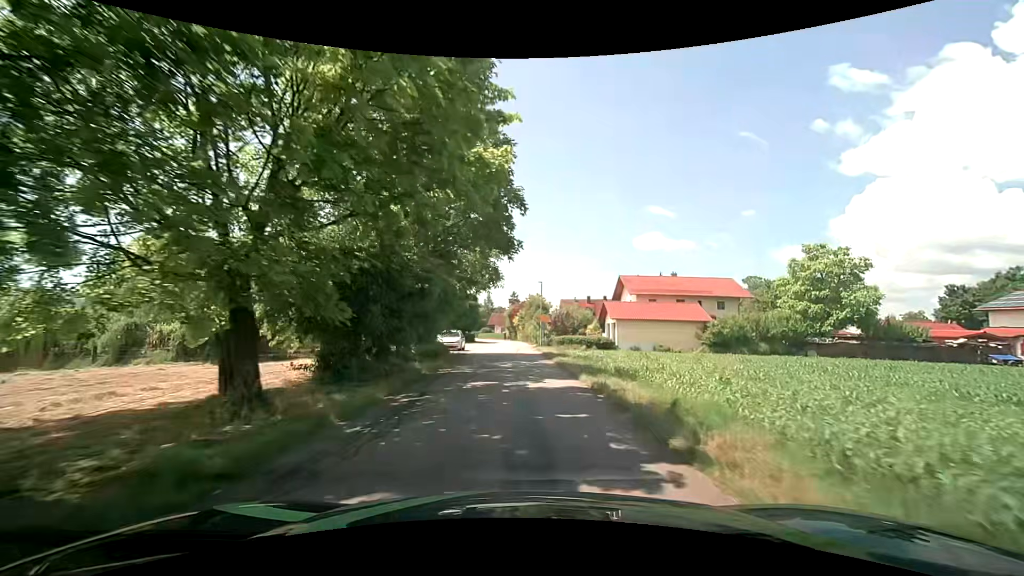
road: unclassified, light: Day
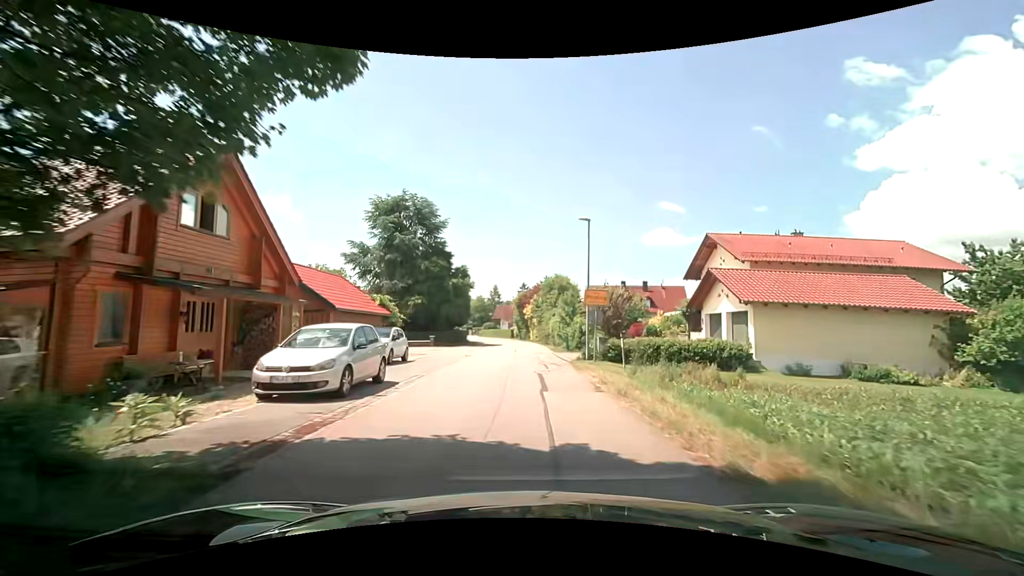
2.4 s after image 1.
(0.0, +25.4) m; 0°
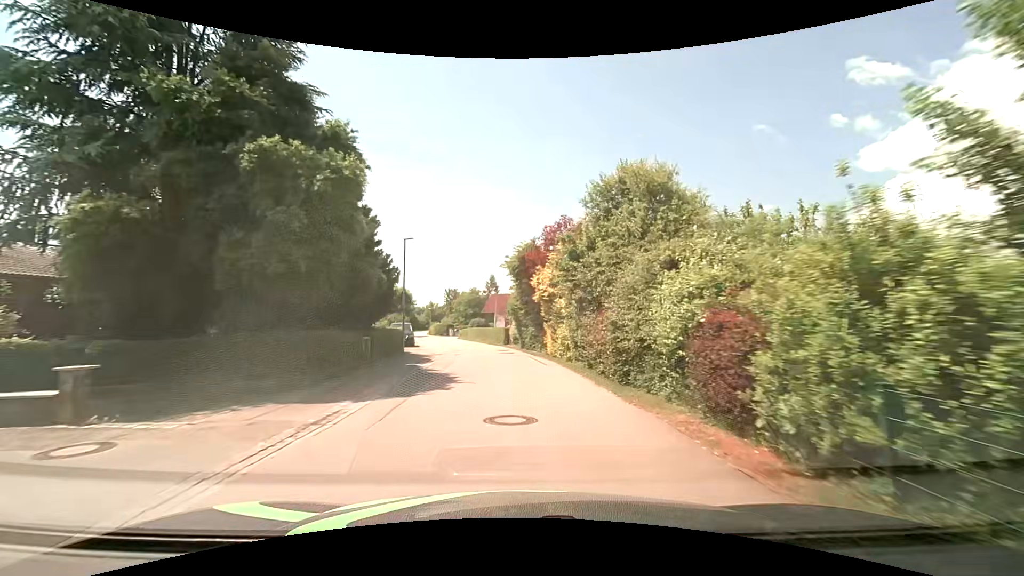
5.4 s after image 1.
(+0.2, +31.4) m; 0°
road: residential
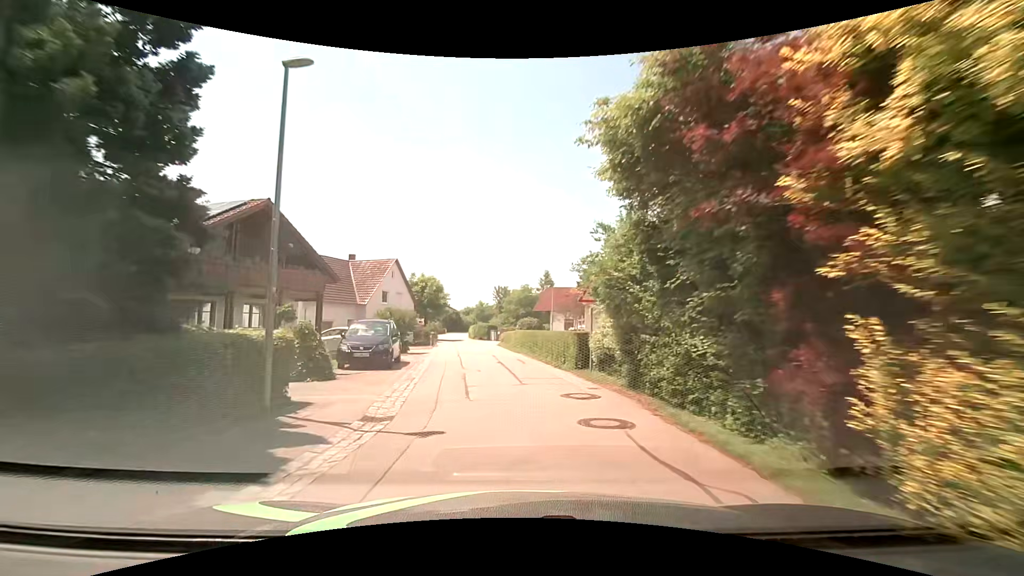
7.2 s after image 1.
(-1.1, +18.3) m; -6°
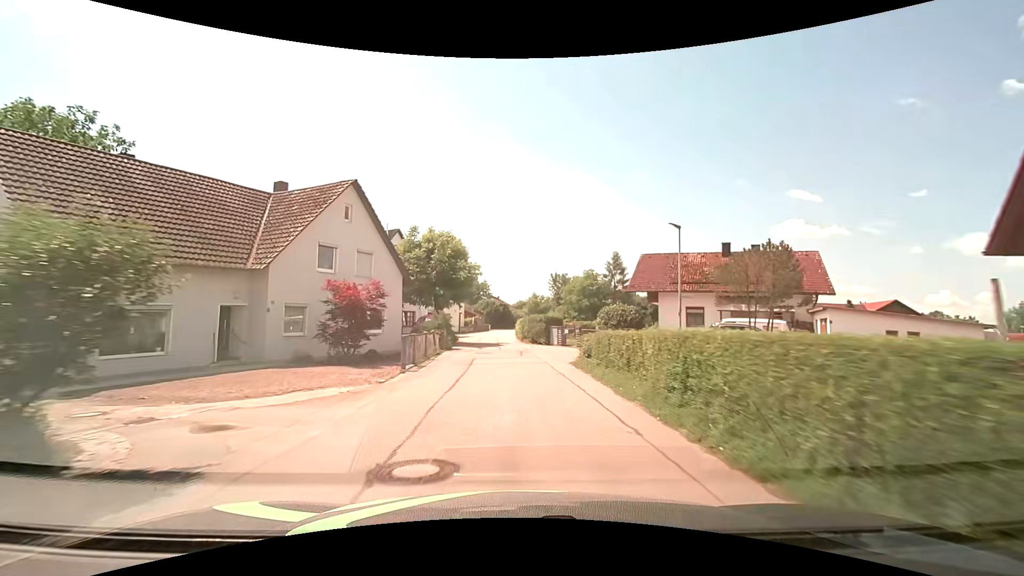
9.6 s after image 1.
(-2.0, +25.4) m; -8°
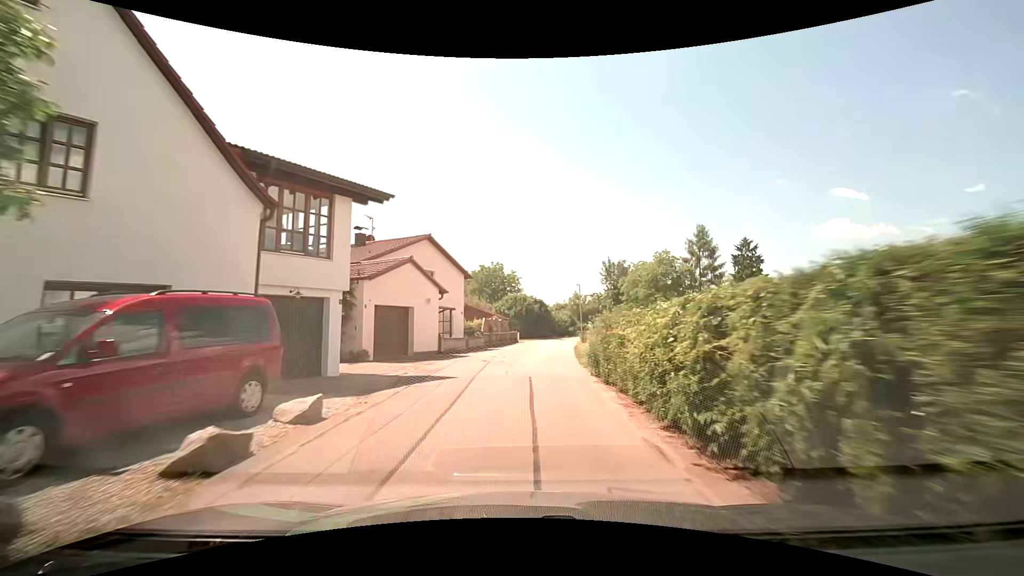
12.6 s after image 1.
(-0.7, +33.1) m; -2°
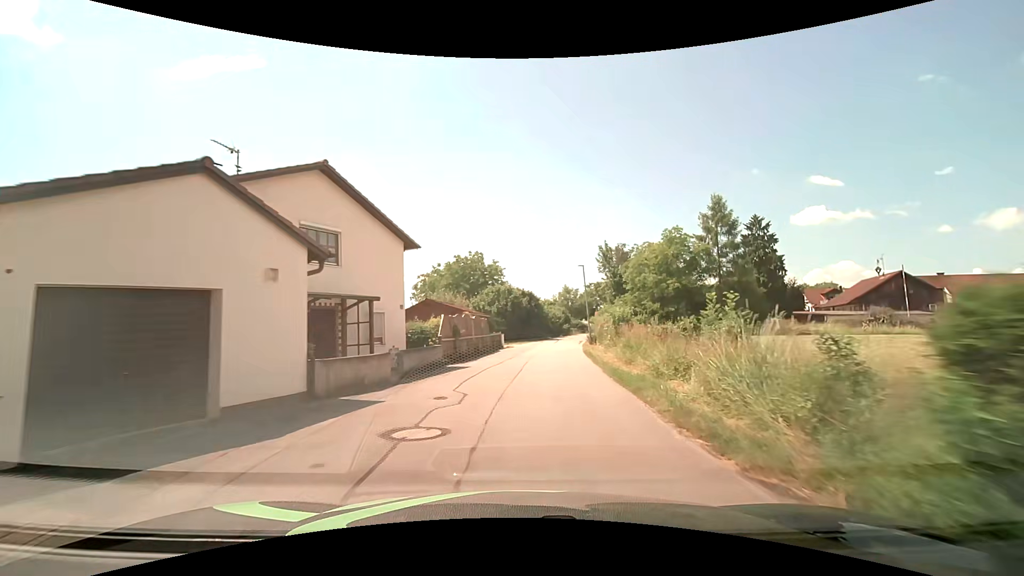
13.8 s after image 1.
(0.0, +13.5) m; +1°
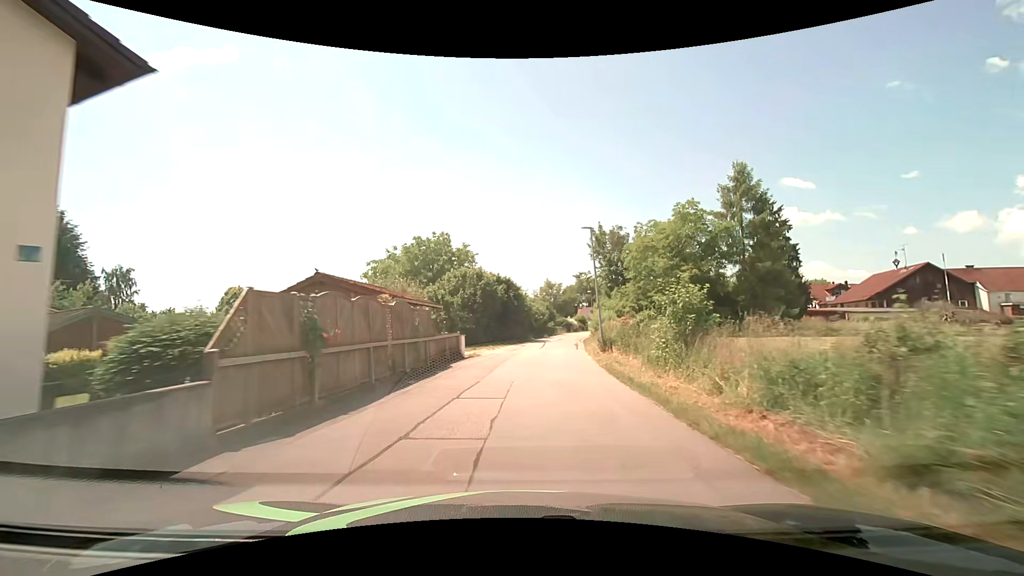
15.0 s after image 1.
(+0.4, +13.6) m; +3°
(0, +10) (+1, +20) (+1, +30) (+3, +40) (+4, +50) (+6, +60) (+7, +70) (+9, +79) (+12, +89) (+16, +98) m
